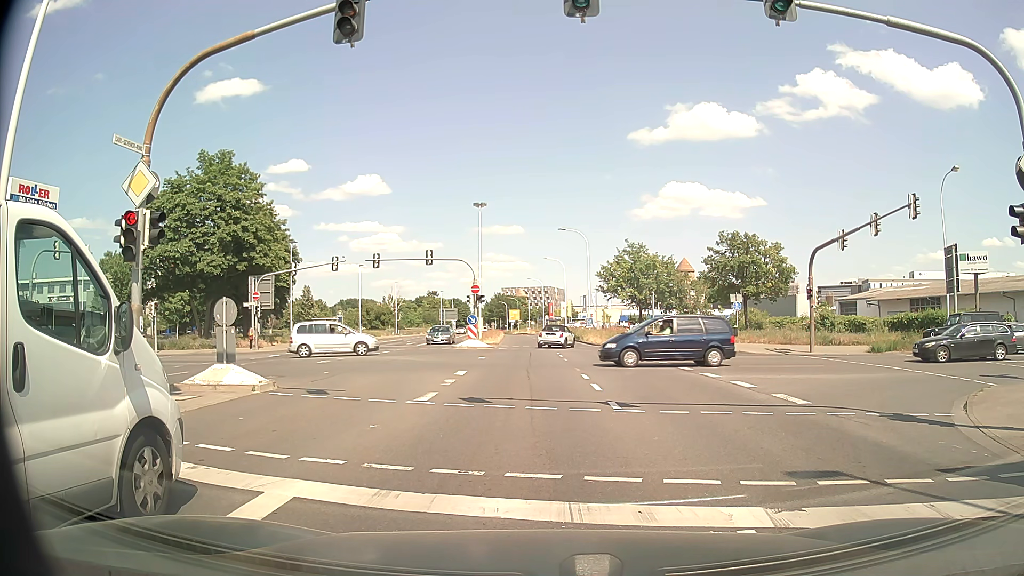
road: secondary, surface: asphalt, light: Day
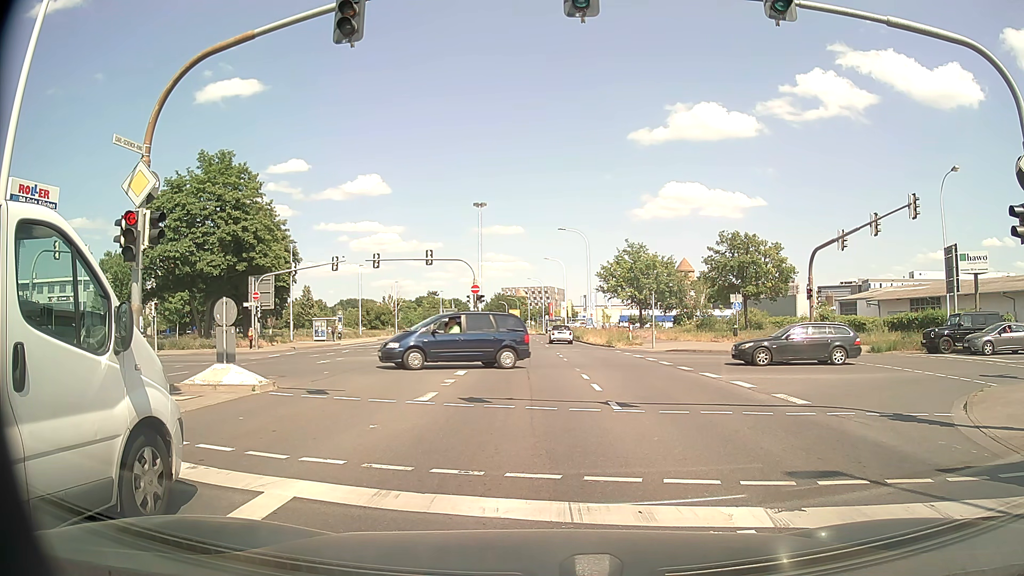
(0.0, 0.0) m; 0°
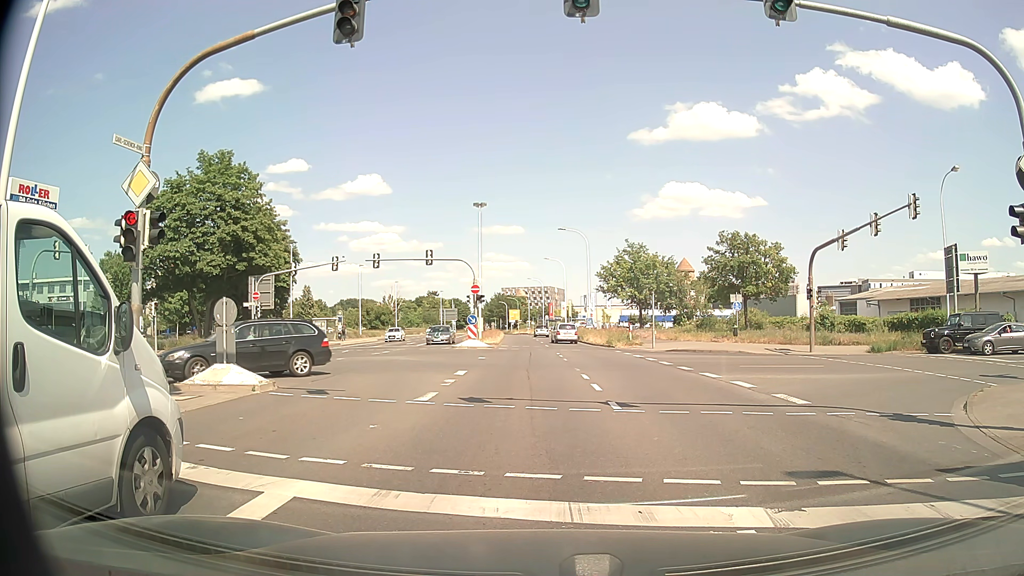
(0.0, 0.0) m; 0°
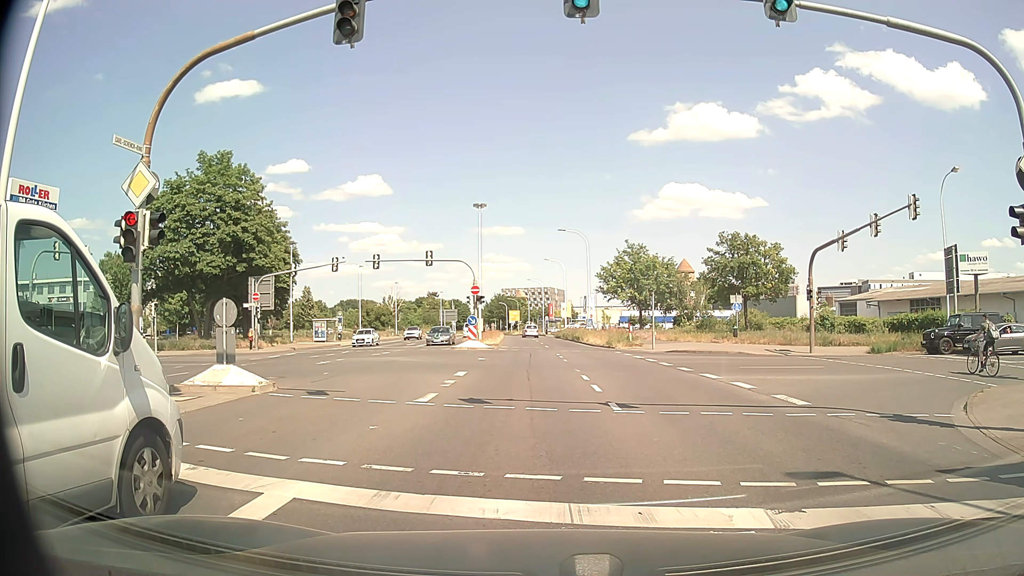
(0.0, 0.0) m; 0°
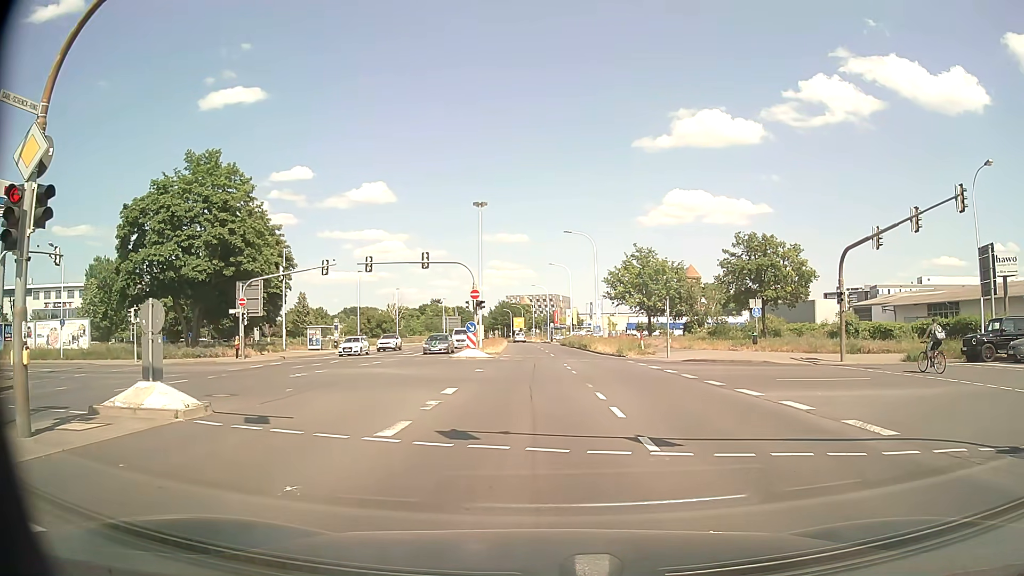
(+0.1, +3.6) m; +1°
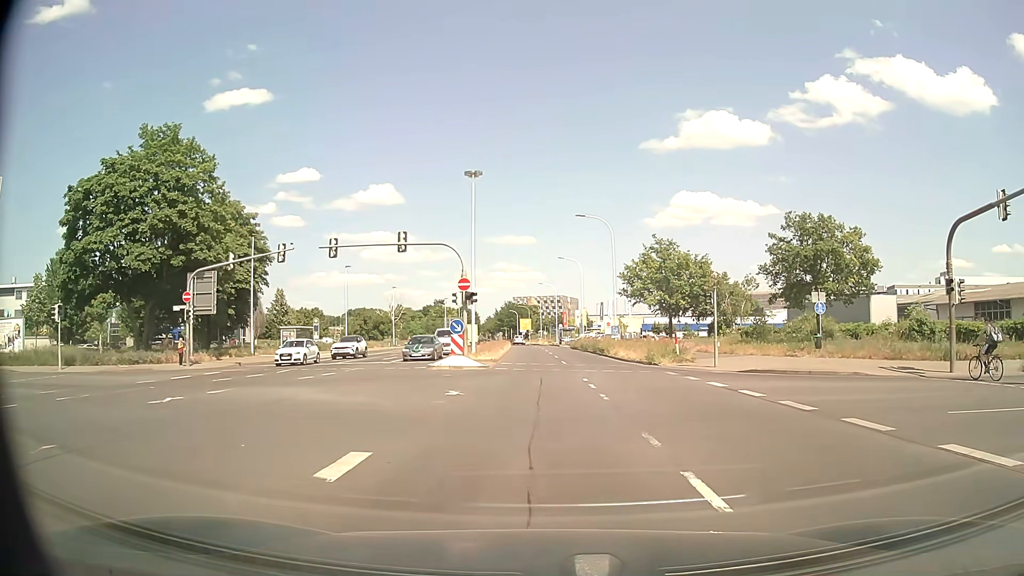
(-0.1, +9.4) m; -1°
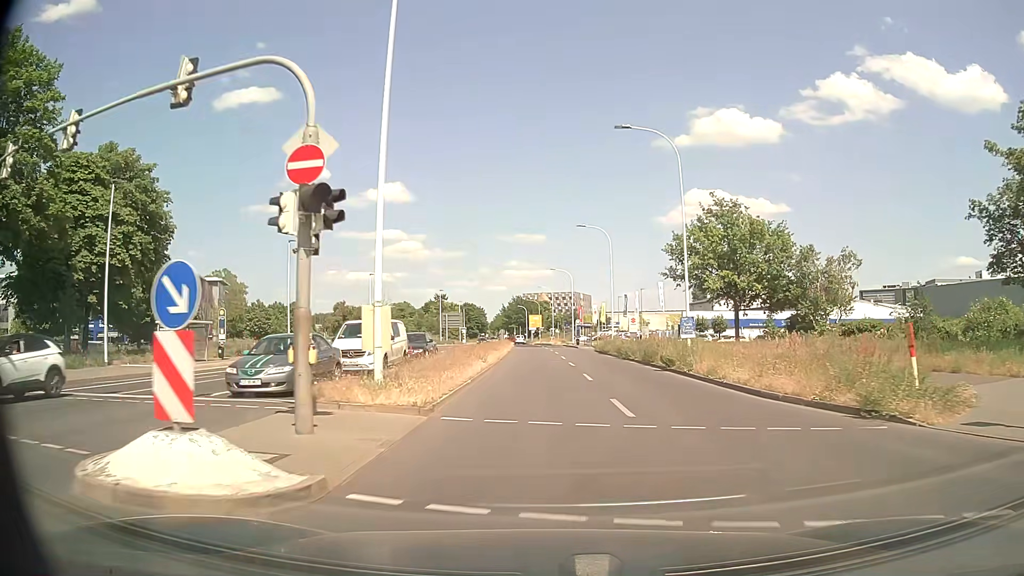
(0.0, +22.5) m; 0°
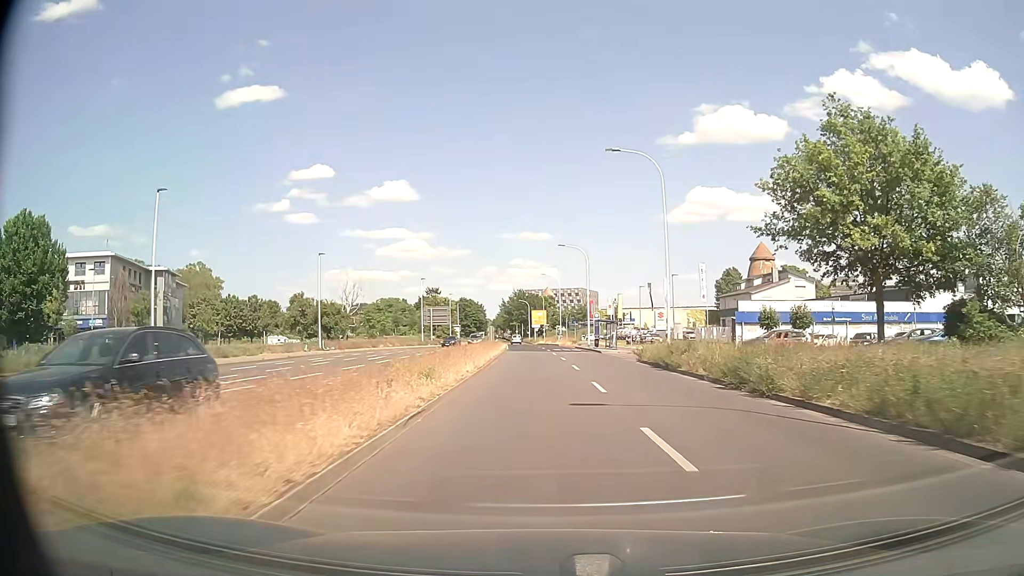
(-0.1, +23.1) m; 0°
(0, +10) (0, +20) (0, +30) (0, +40) (-1, +50) (-1, +60) (-1, +70) (-2, +80) (-2, +90) (-2, +100) m
